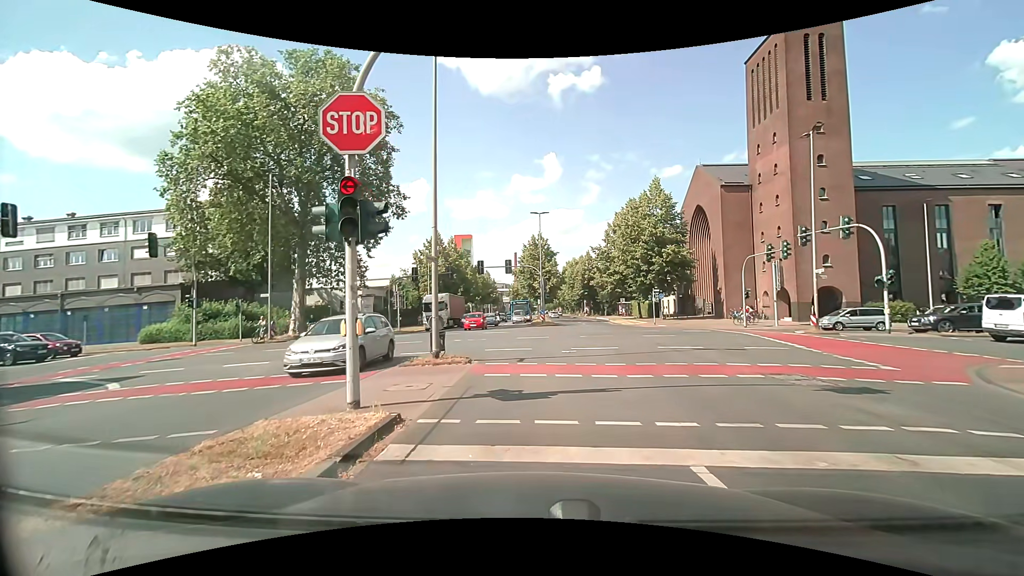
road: secondary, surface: asphalt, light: Day
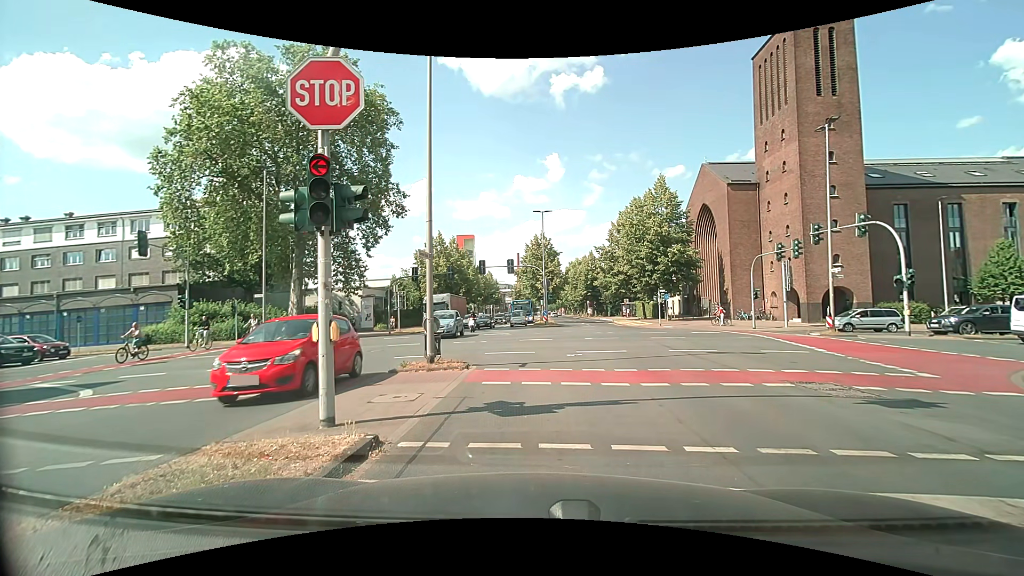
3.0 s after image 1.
(0.0, +1.0) m; -2°
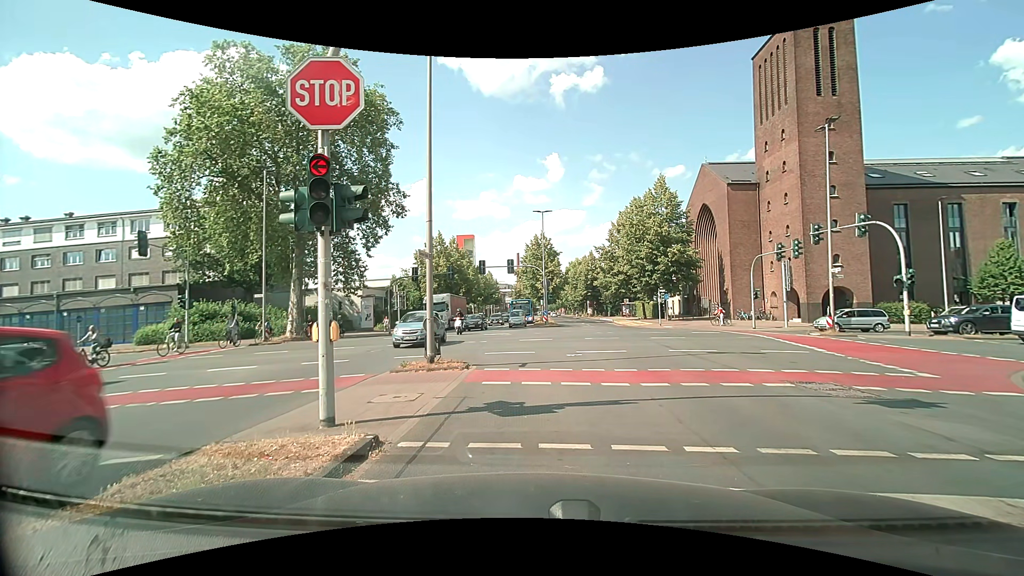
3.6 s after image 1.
(0.0, 0.0) m; 0°
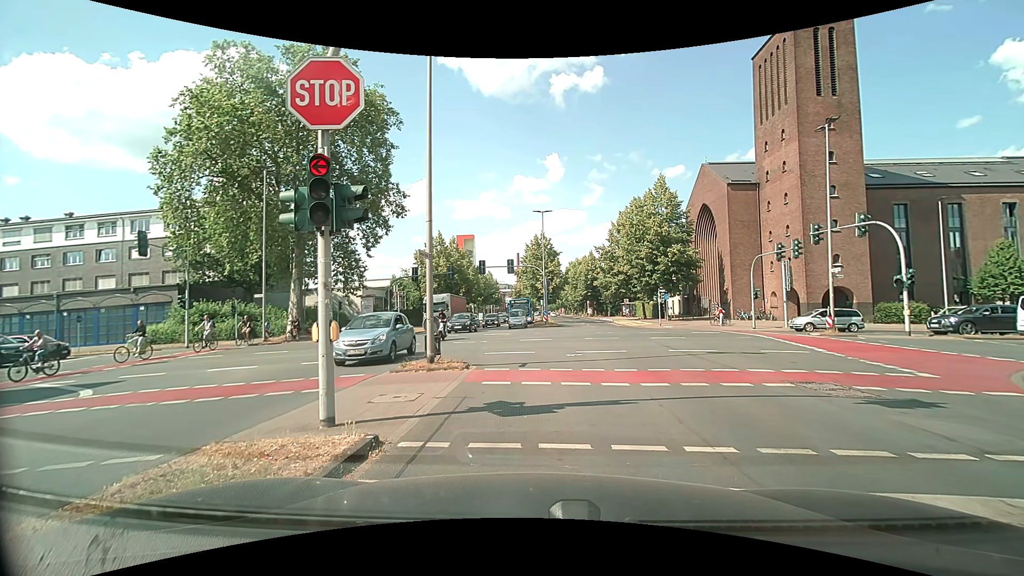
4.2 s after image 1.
(0.0, 0.0) m; 0°
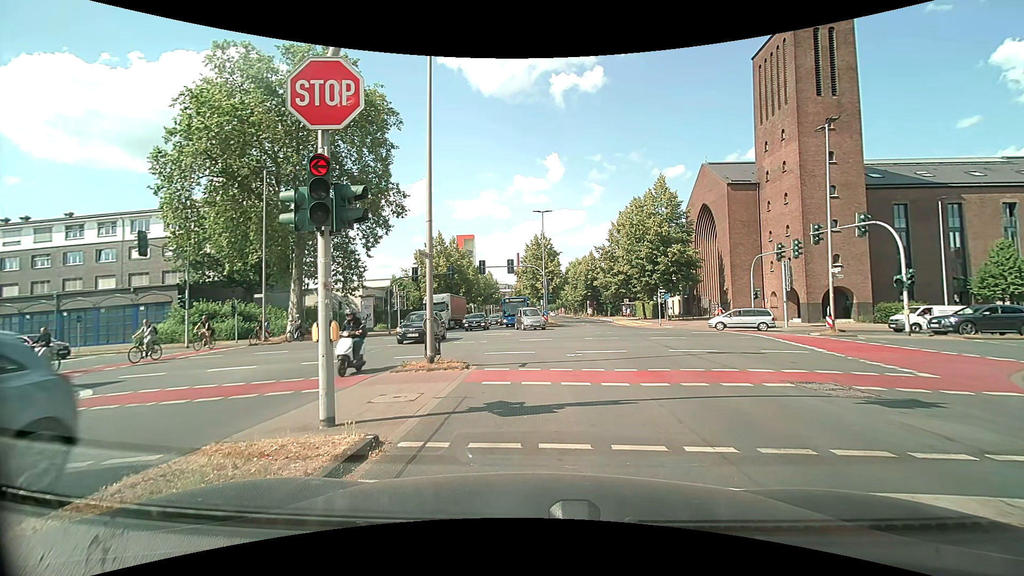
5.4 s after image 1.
(0.0, 0.0) m; 0°
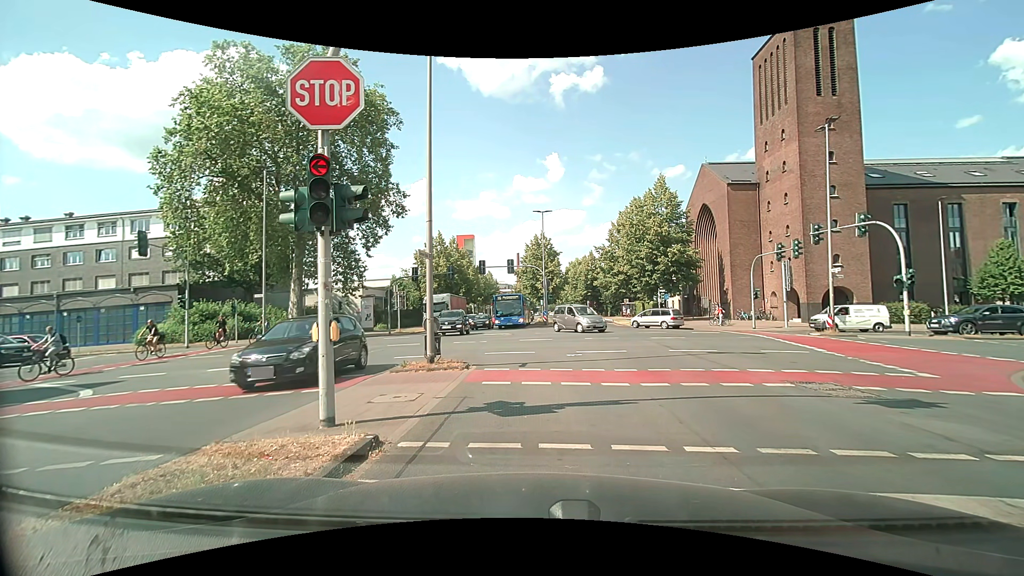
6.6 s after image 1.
(0.0, 0.0) m; 0°
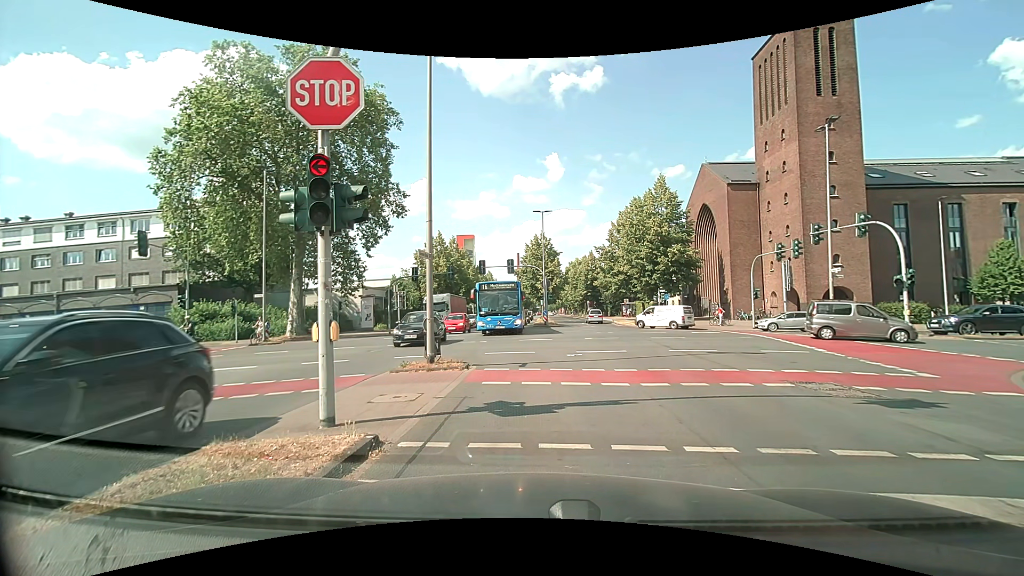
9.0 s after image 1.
(0.0, 0.0) m; 0°
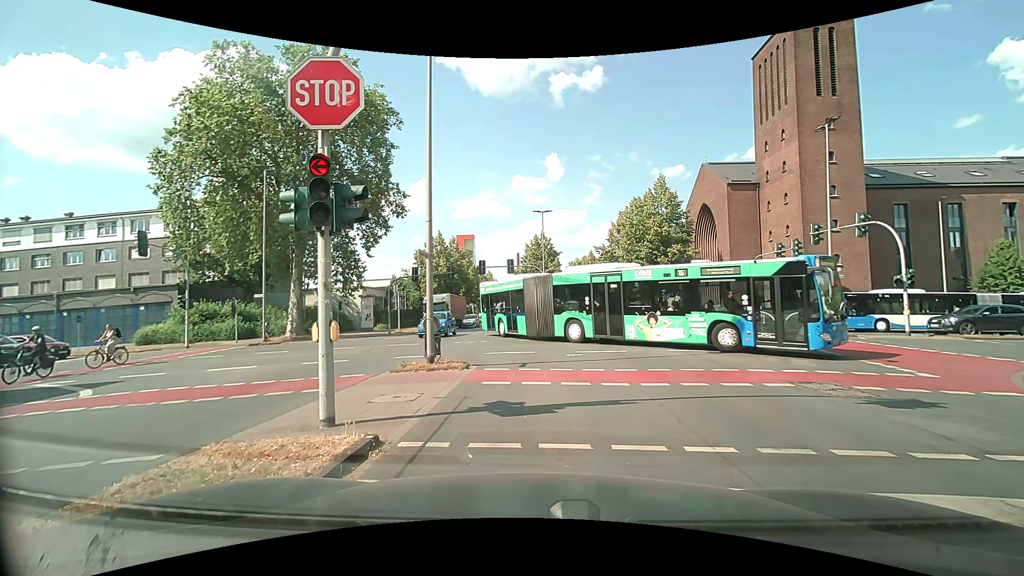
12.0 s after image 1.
(0.0, 0.0) m; 0°
(0, +10) (0, +20) (-3, +29) (-10, +36) (-20, +38) (-30, +38) (-40, +38) (-50, +39) (-60, +39) (-70, +39) m
